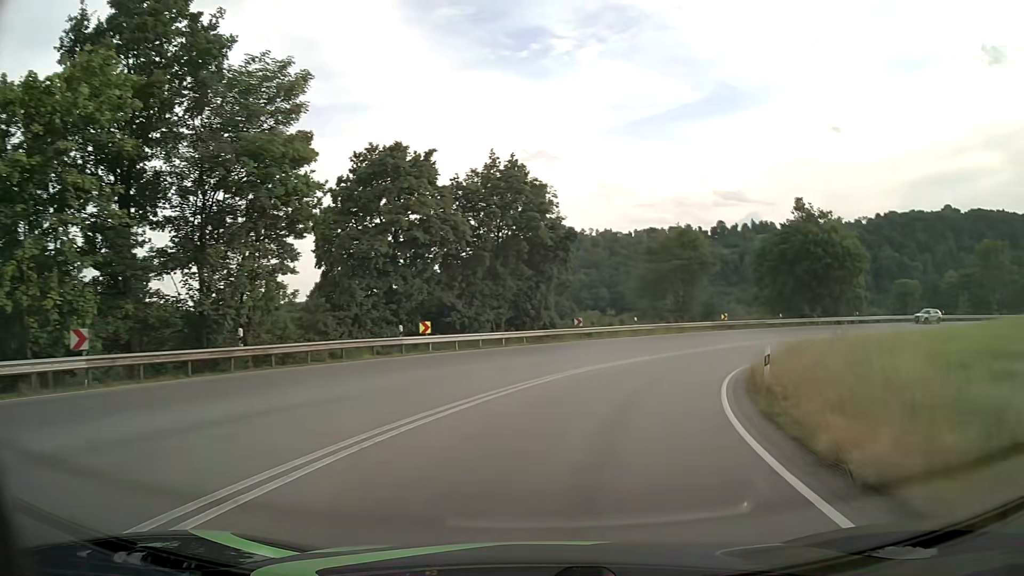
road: primary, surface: asphalt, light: Day
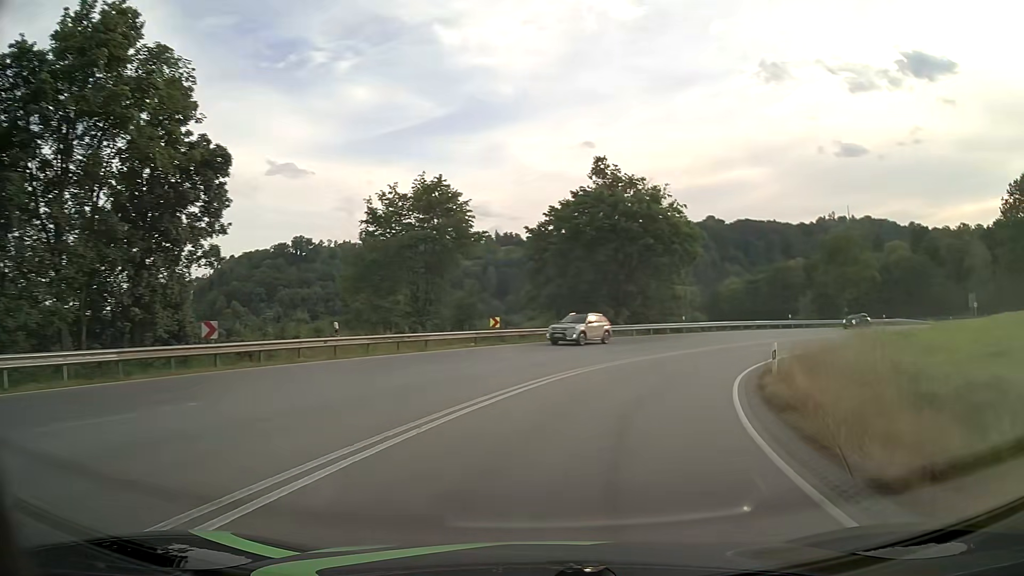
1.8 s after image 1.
(+4.1, +22.2) m; +22°
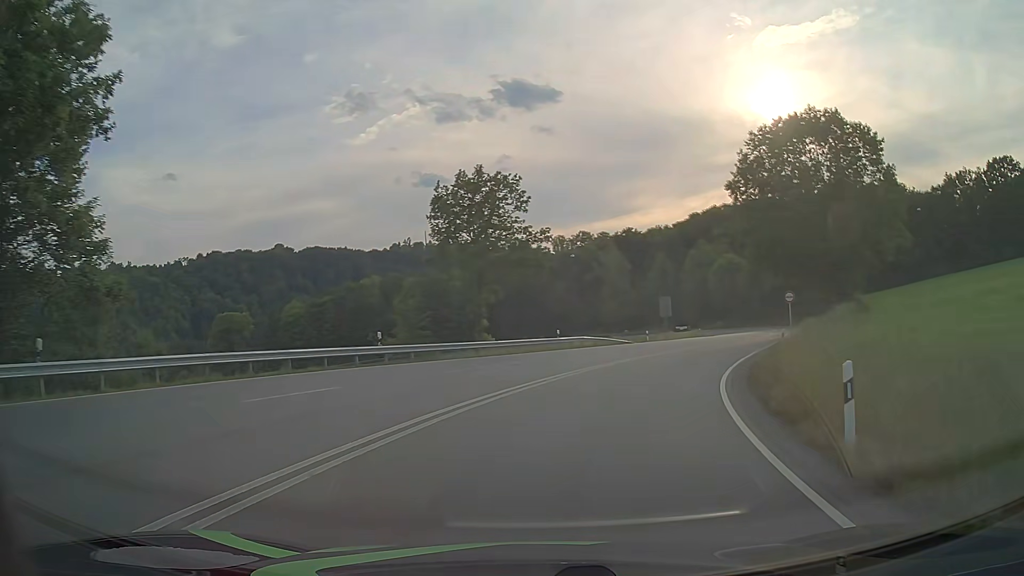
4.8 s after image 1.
(+12.0, +35.0) m; +36°
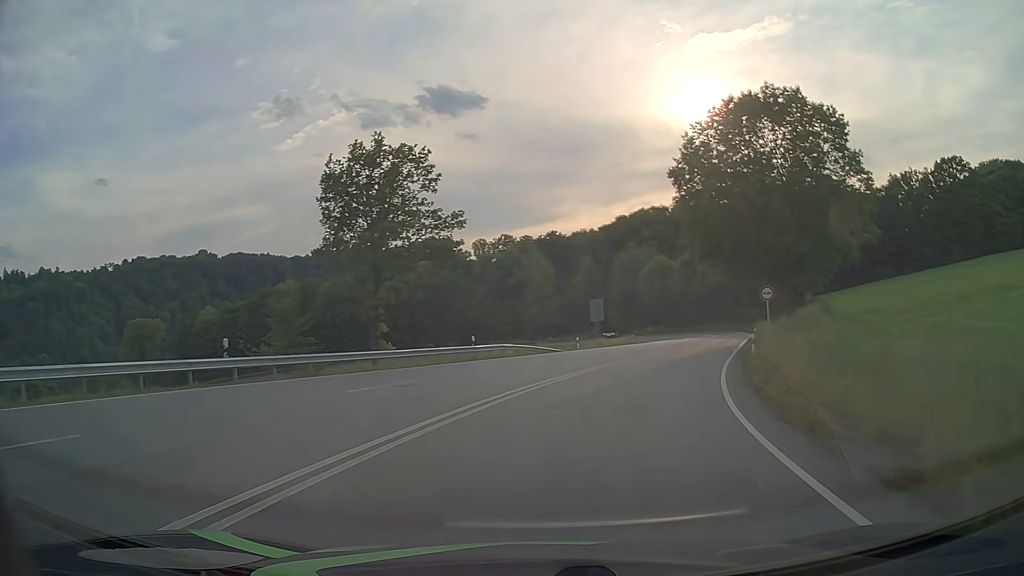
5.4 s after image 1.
(+0.4, +7.6) m; +7°
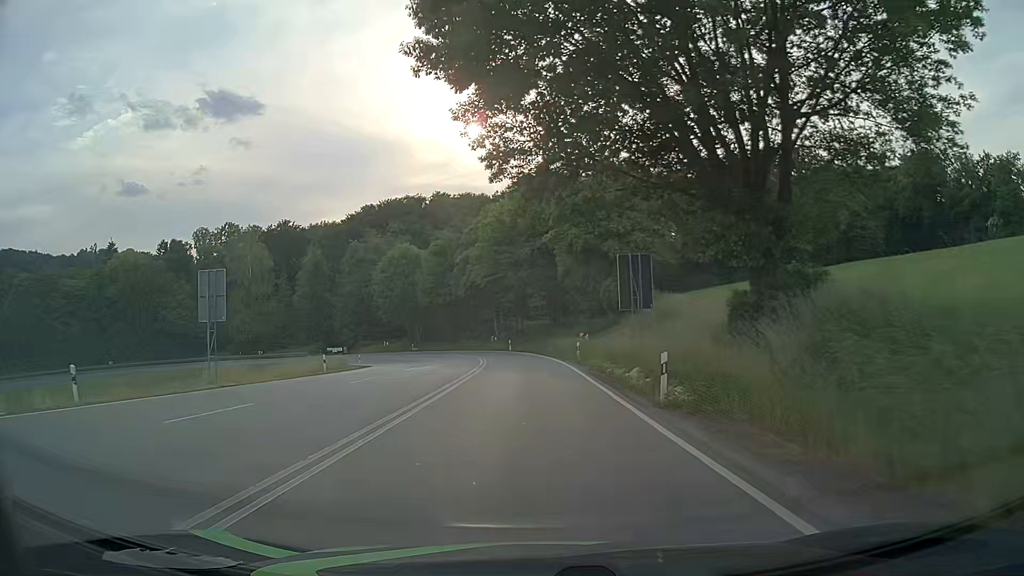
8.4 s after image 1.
(+8.8, +36.9) m; +21°
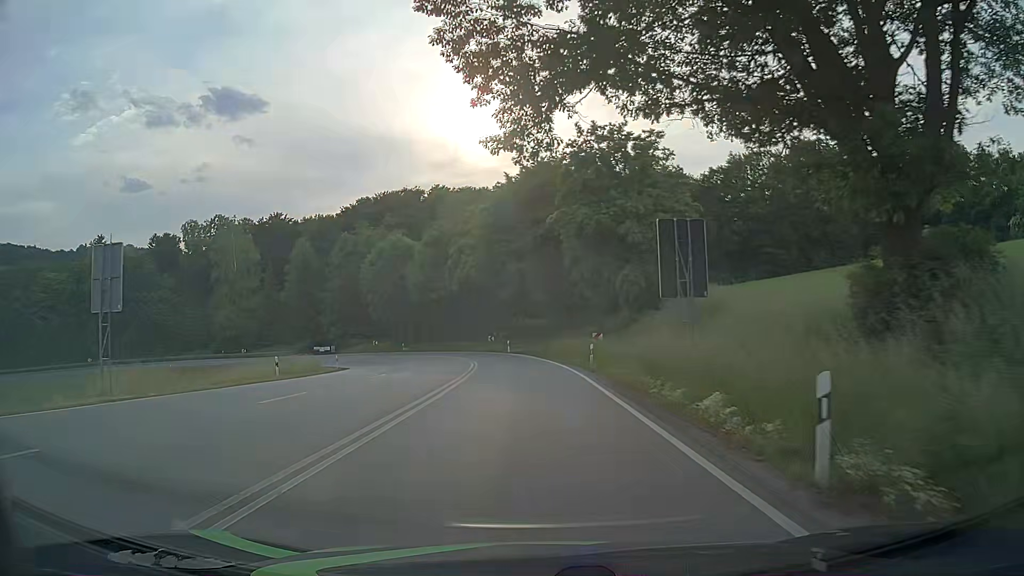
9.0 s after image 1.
(0.0, +7.7) m; 0°
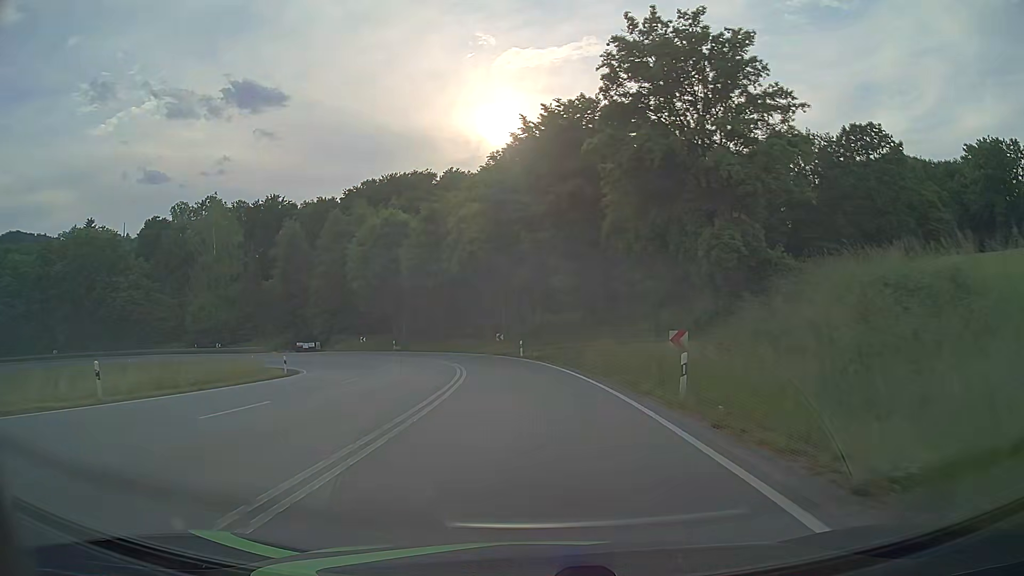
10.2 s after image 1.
(-0.2, +15.4) m; -1°
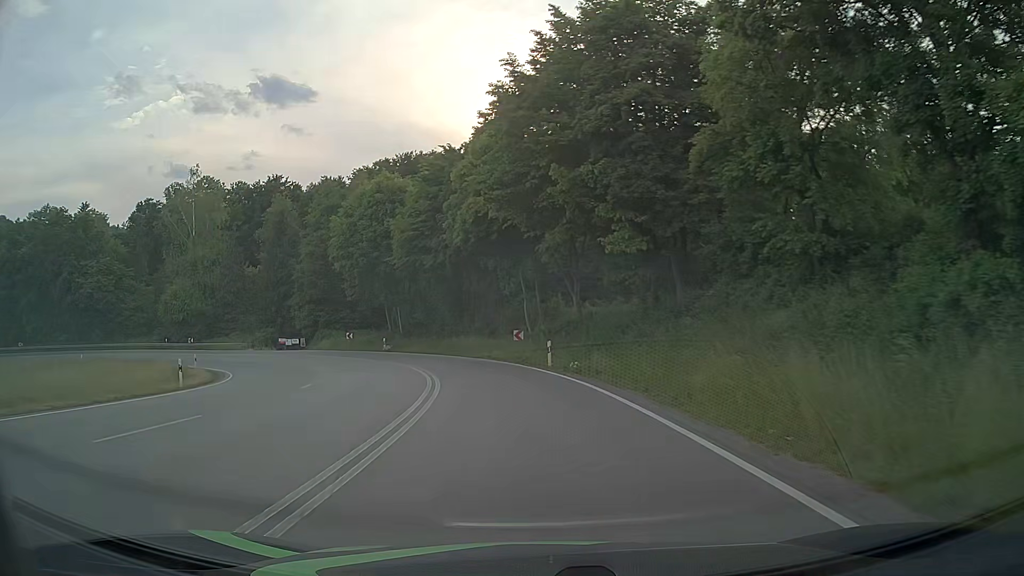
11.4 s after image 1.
(-0.4, +15.3) m; -3°
(0, +10) (-1, +20) (-3, +30) (-7, +39) (-12, +48) (-18, +55) (-26, +61) (-35, +66) (-45, +69) (-55, +70) m
